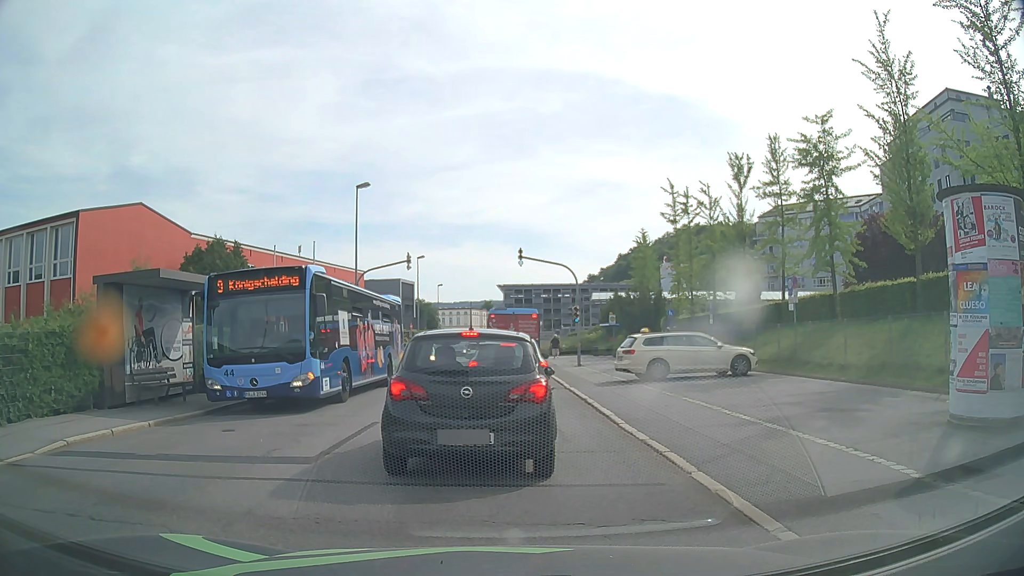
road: tertiary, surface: asphalt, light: Day
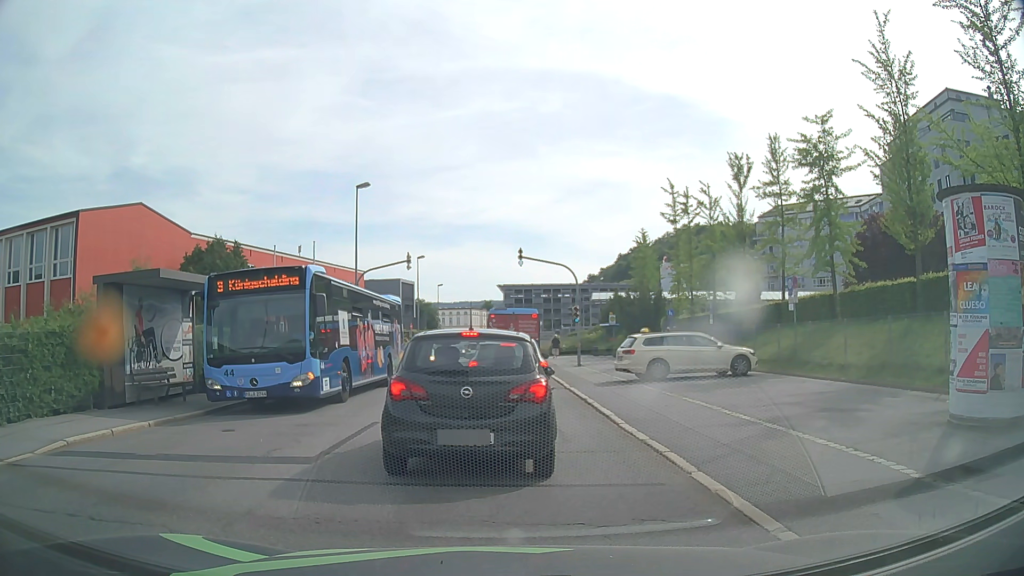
(0.0, 0.0) m; 0°
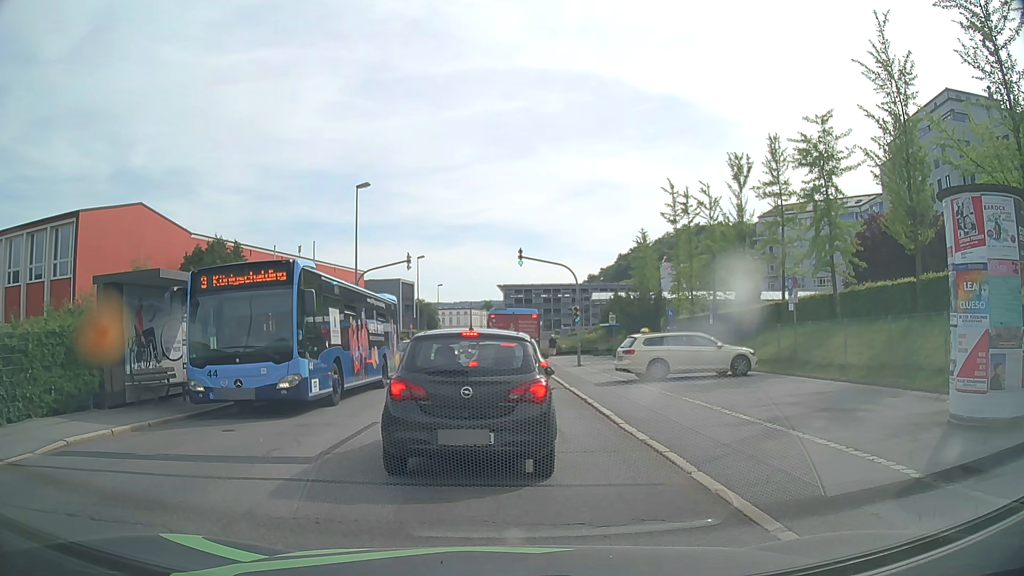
(0.0, 0.0) m; 0°
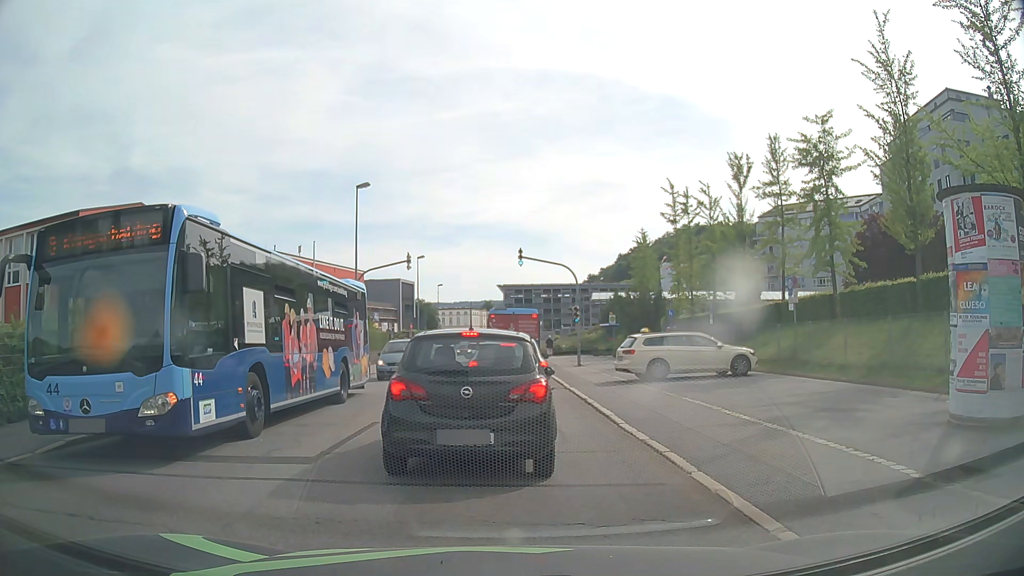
(0.0, 0.0) m; 0°
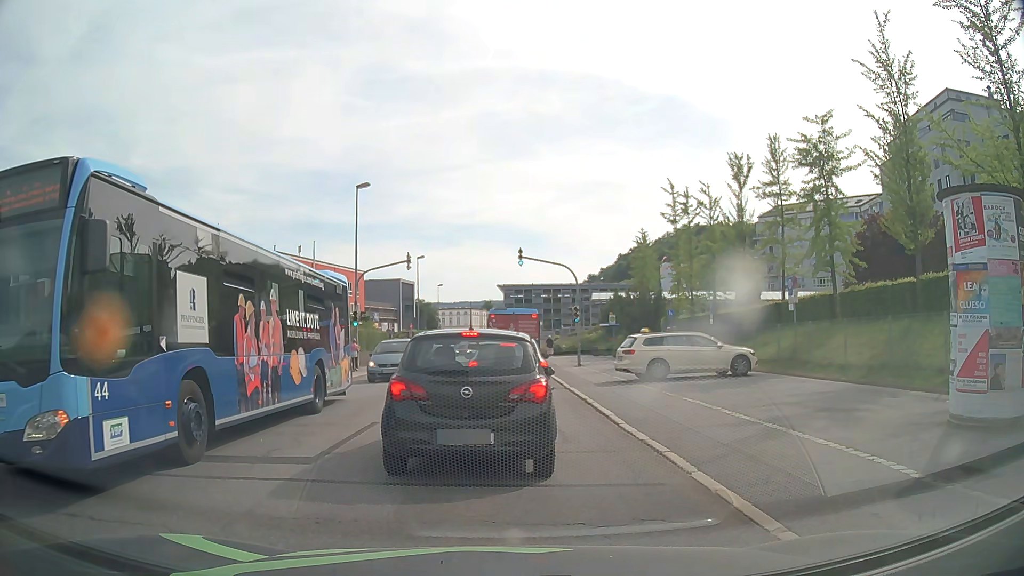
(0.0, 0.0) m; 0°
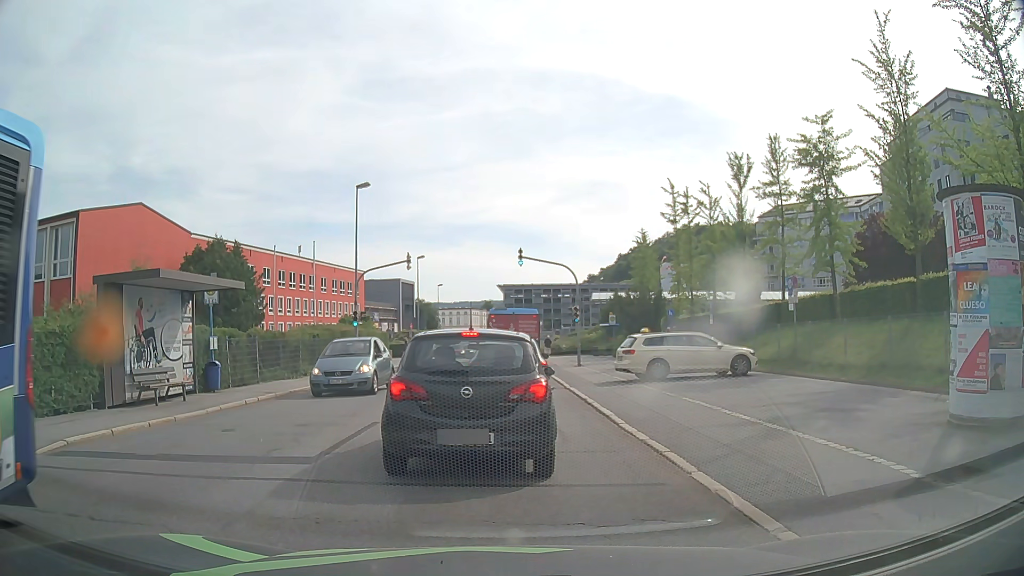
(0.0, 0.0) m; 0°
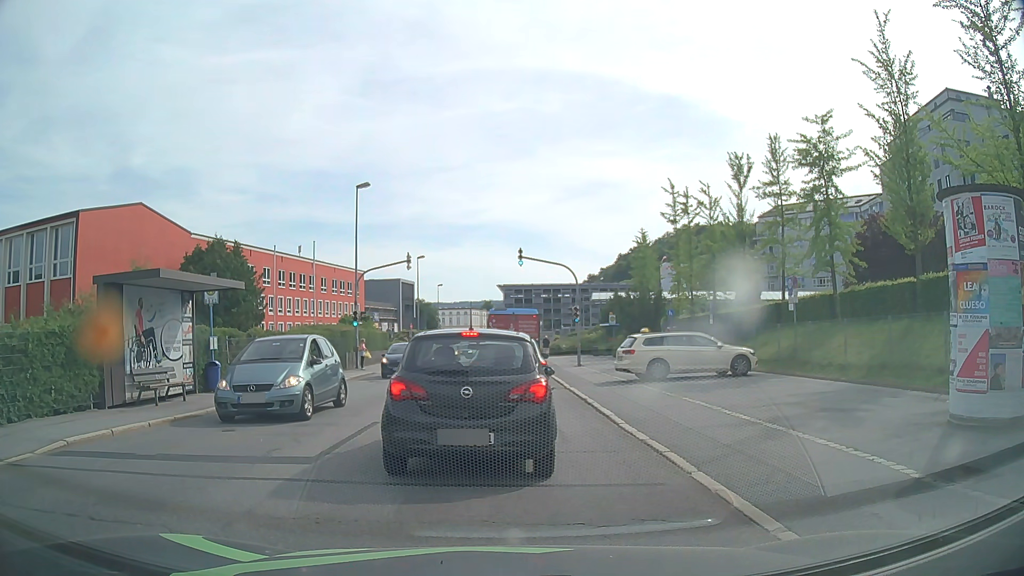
(0.0, 0.0) m; 0°
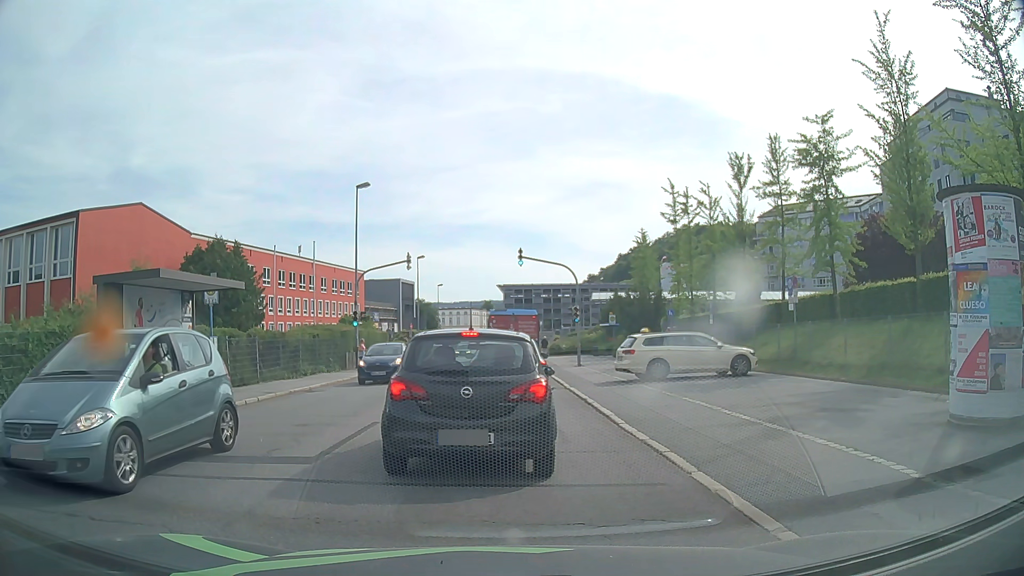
(0.0, 0.0) m; 0°
